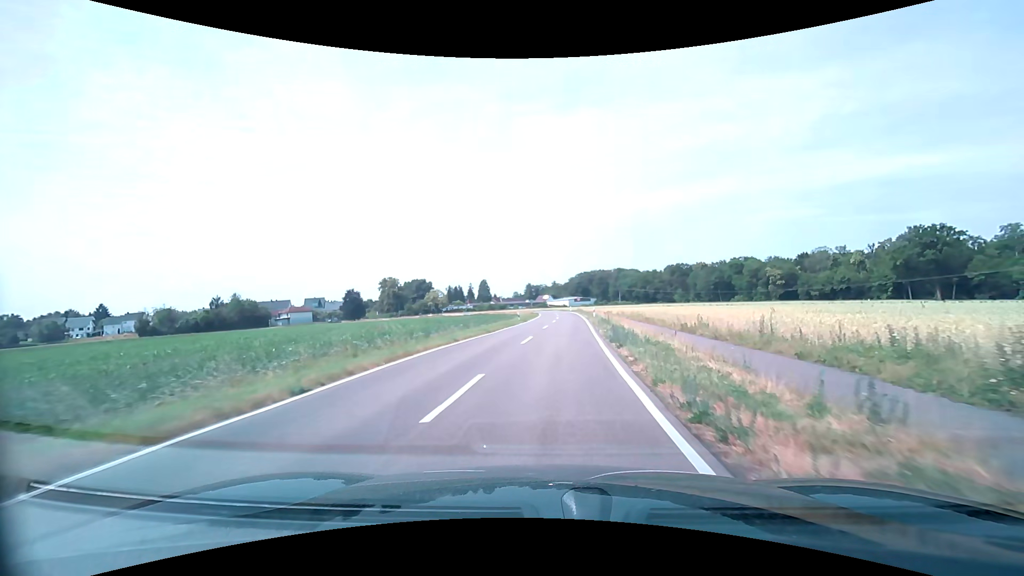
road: tertiary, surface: asphalt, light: Day
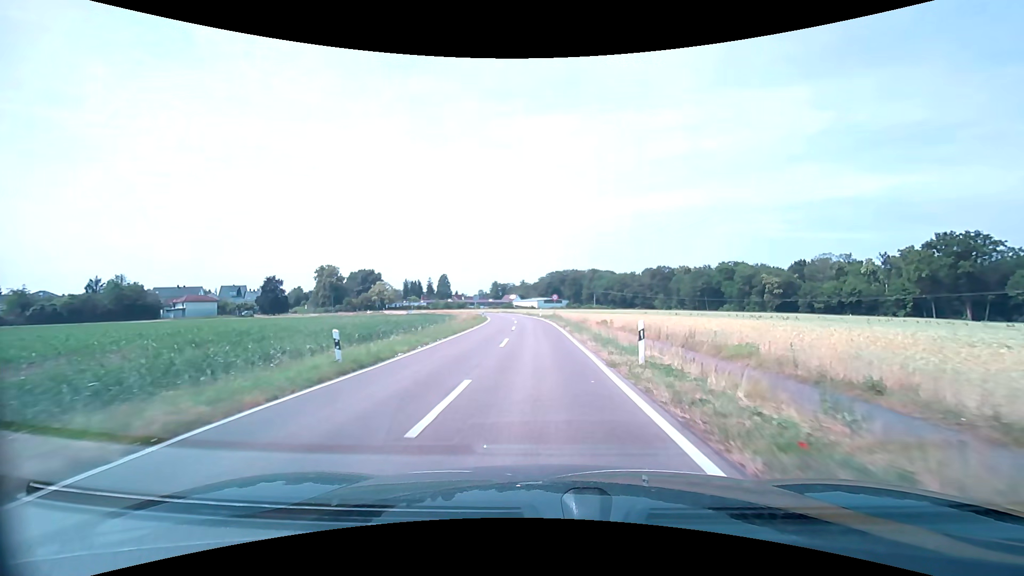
(+1.9, +36.5) m; +4°
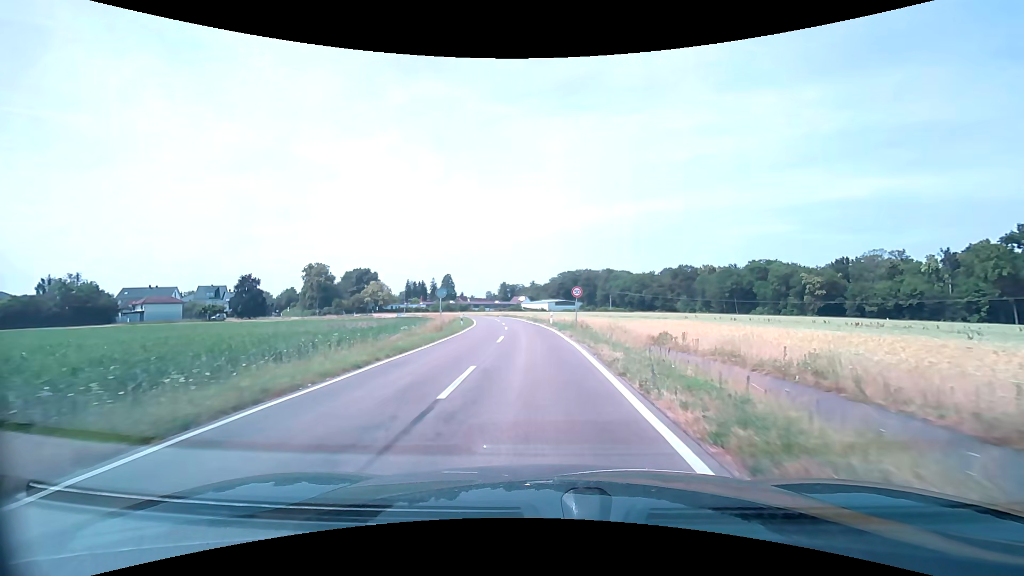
(-0.1, +21.9) m; -1°
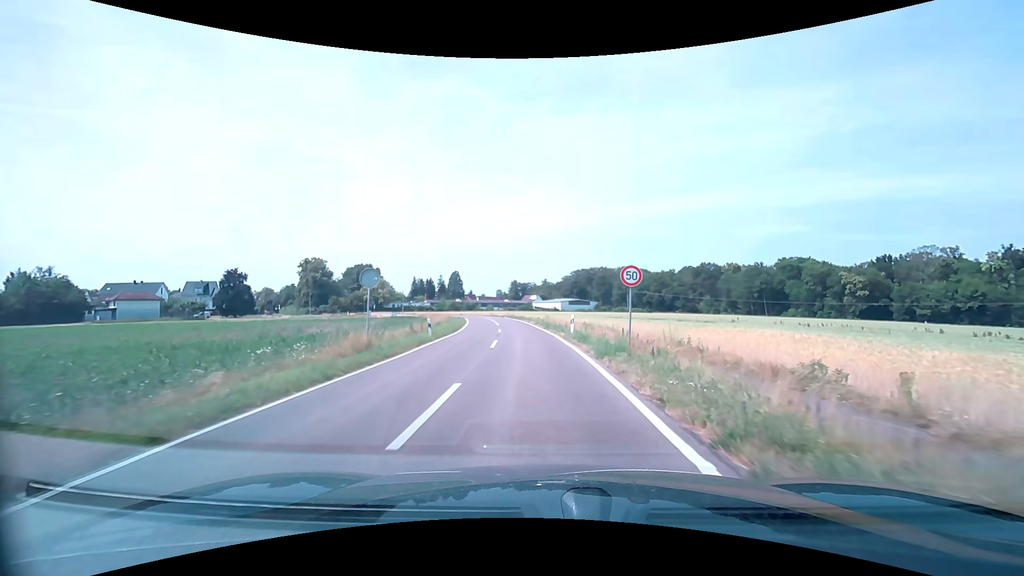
(-0.2, +14.6) m; -1°
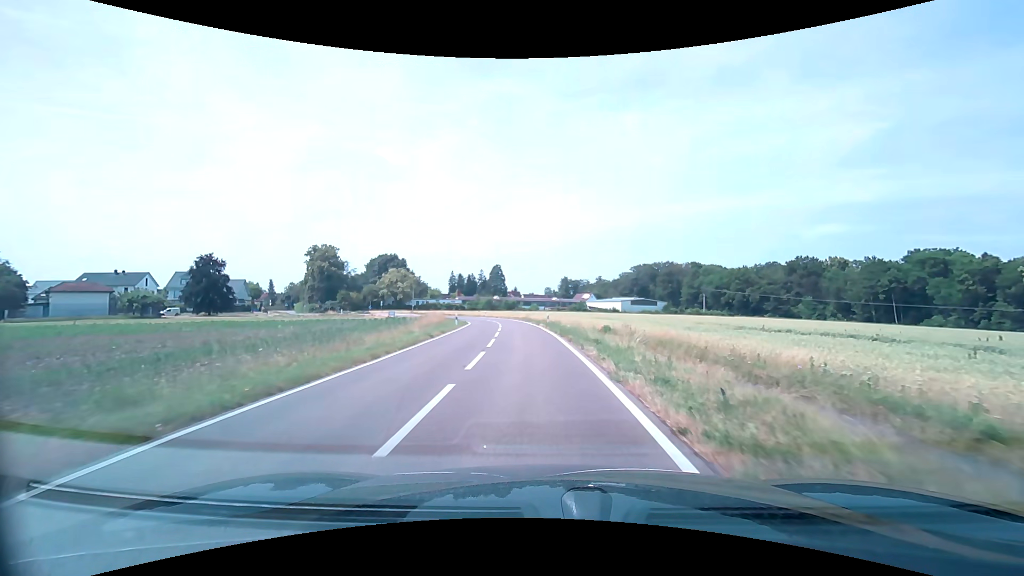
(-1.6, +36.4) m; -6°
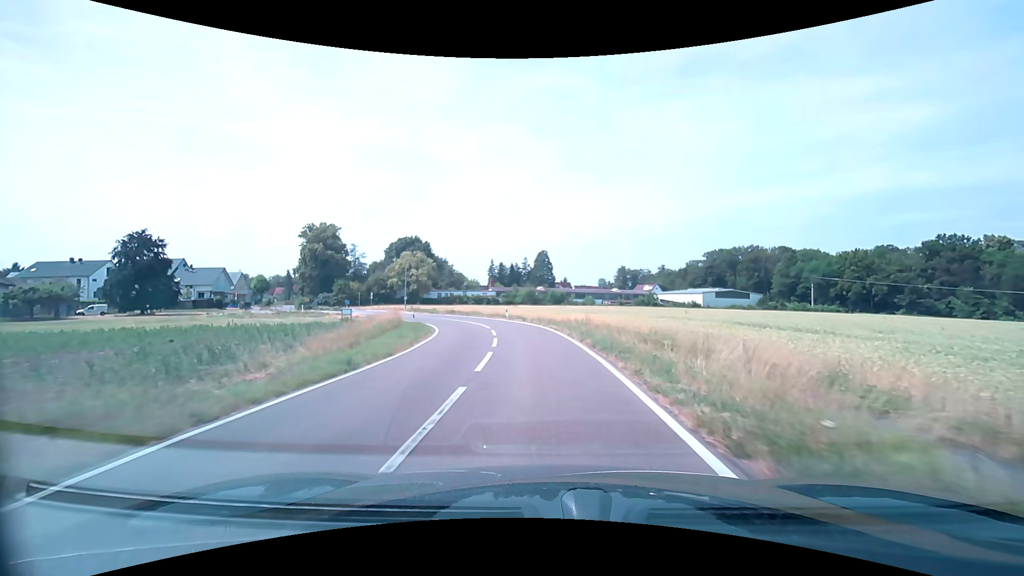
(-1.6, +36.5) m; -5°
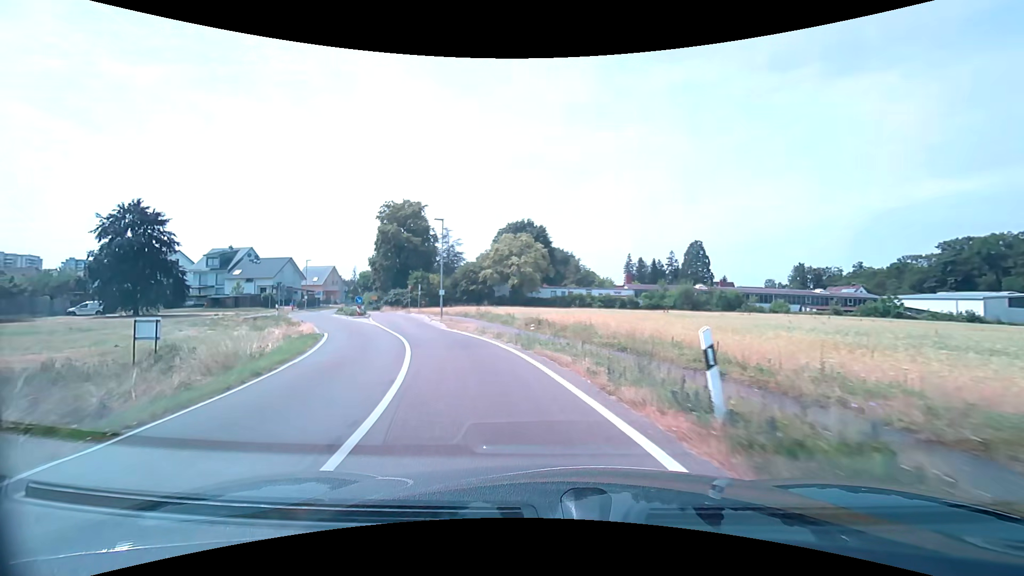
(-2.9, +35.6) m; -14°
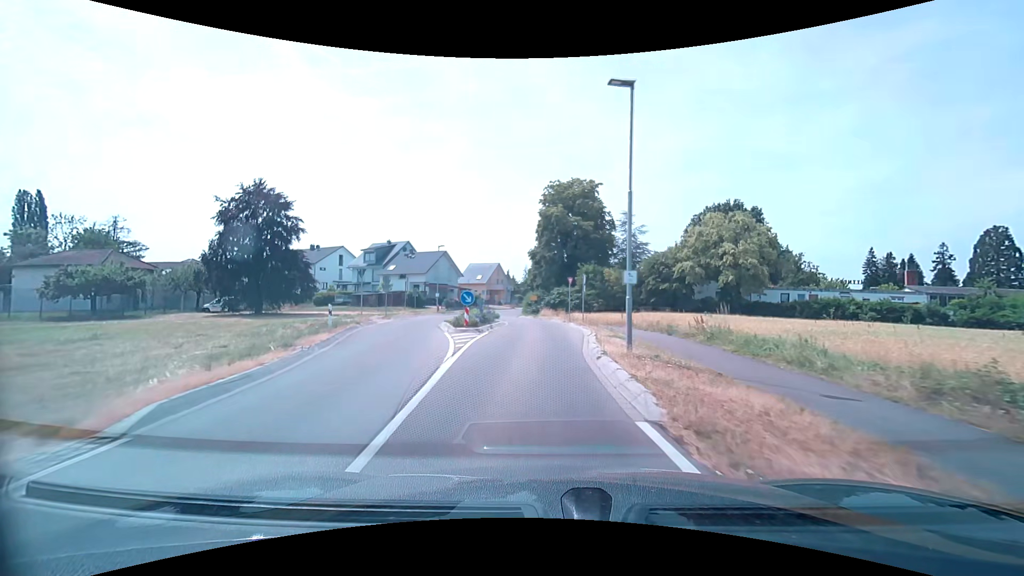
(-3.9, +19.8) m; -21°
(0, +10) (0, +20) (-1, +30) (-2, +40) (-4, +50) (-5, +60) (-5, +70) (-4, +80) (-3, +90) (-1, +99) m
